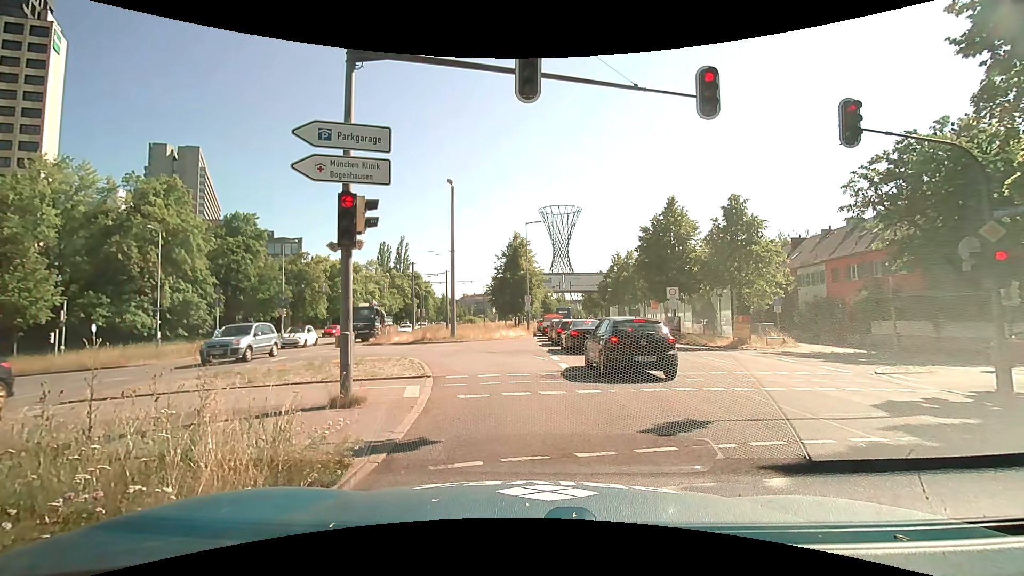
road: primary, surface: asphalt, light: Day
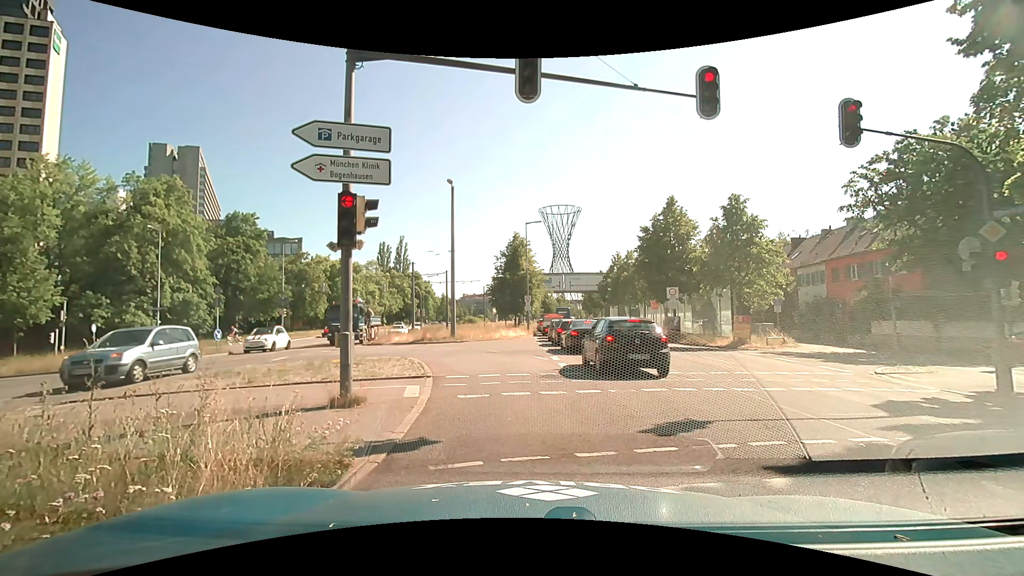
(0.0, 0.0) m; 0°
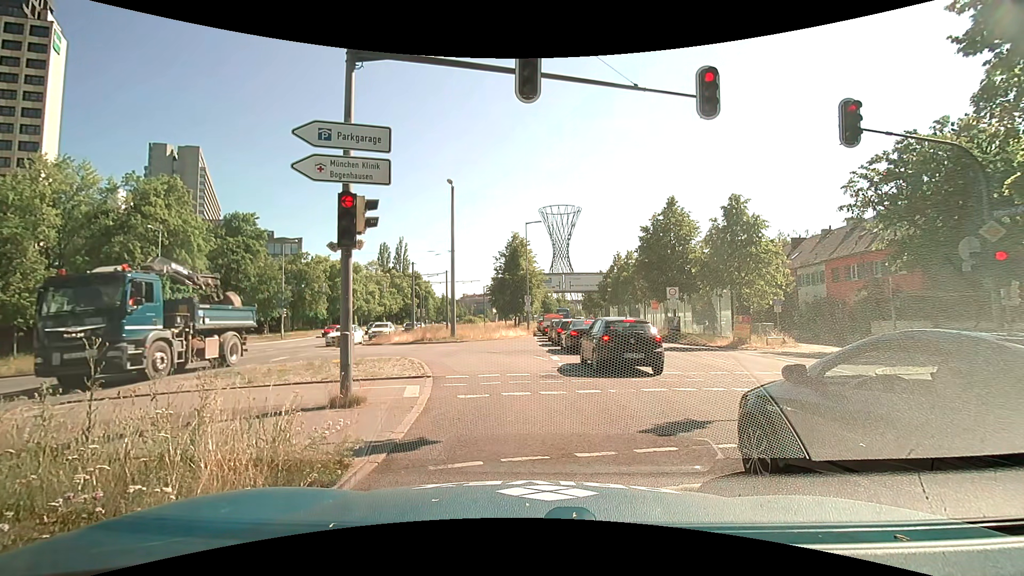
(0.0, 0.0) m; 0°
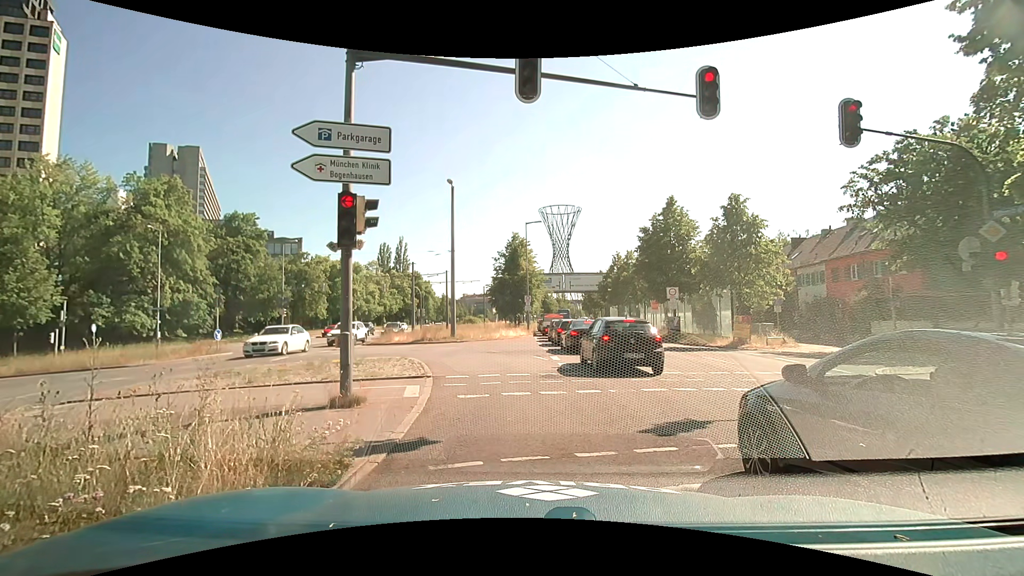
(0.0, 0.0) m; 0°
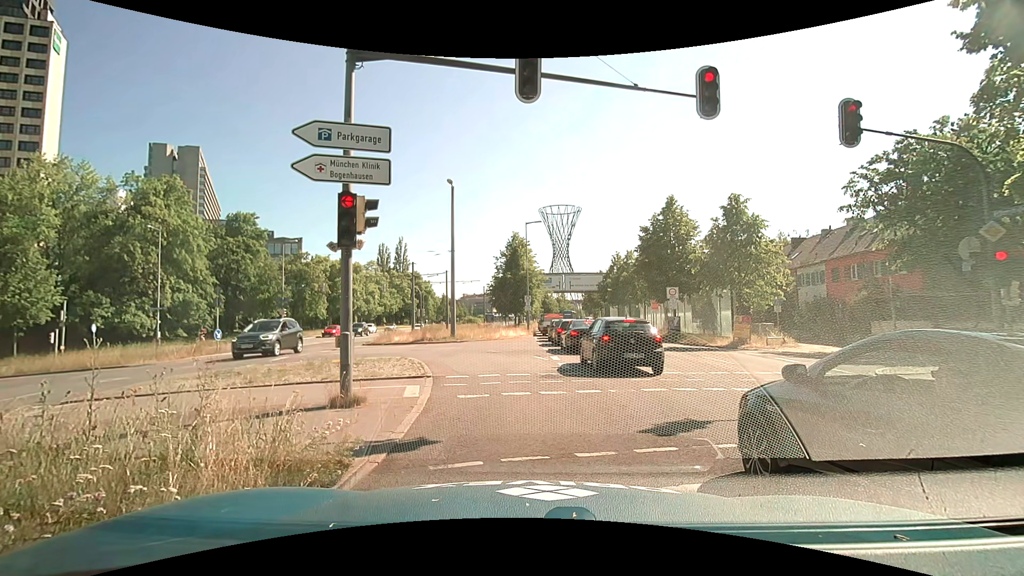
(0.0, 0.0) m; 0°
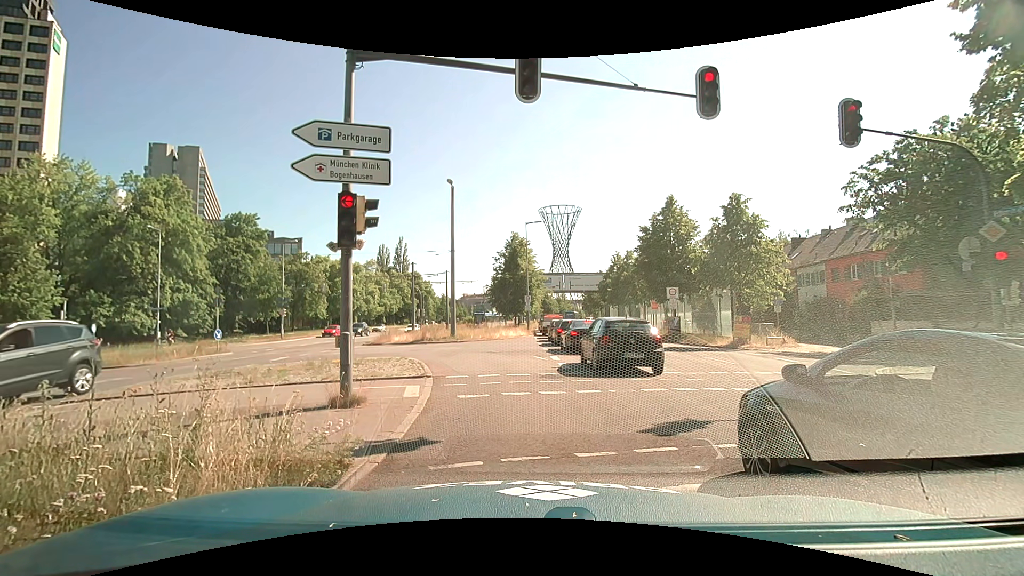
(0.0, 0.0) m; 0°
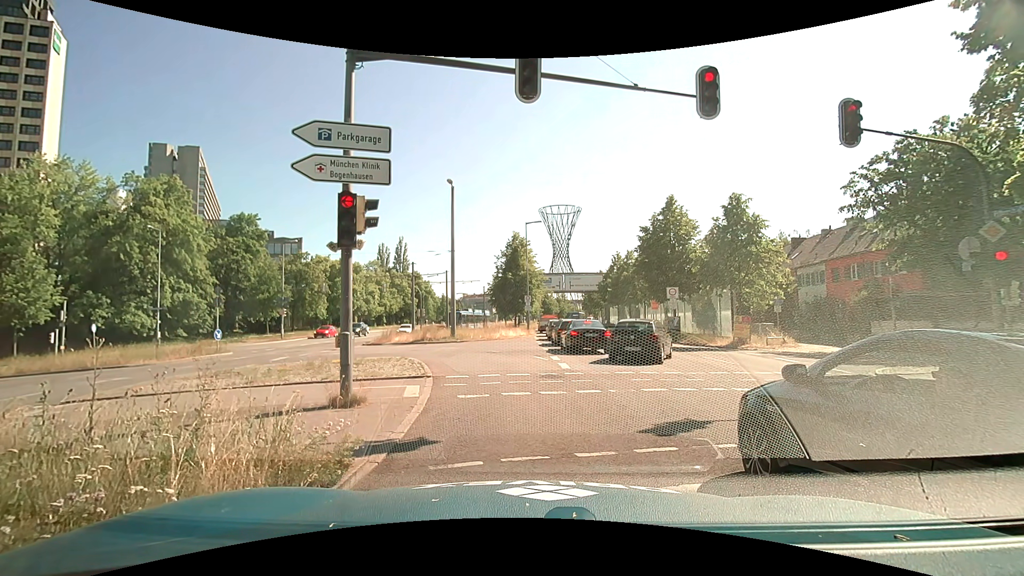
(0.0, 0.0) m; 0°
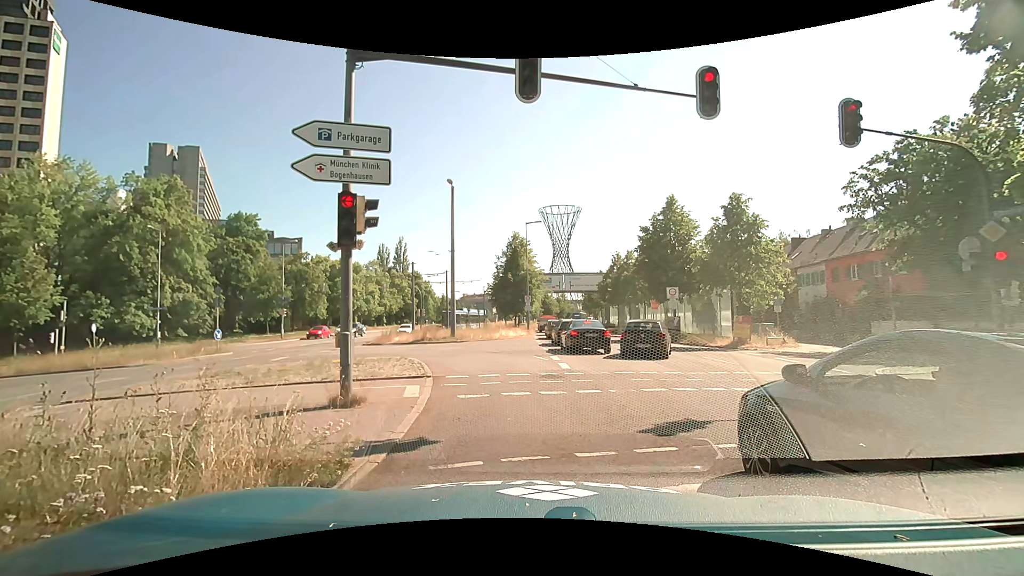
(0.0, 0.0) m; 0°
(0, +10) (-3, +20) (-9, +27) (-18, +33) (-28, +34) (-37, +32) (-47, +30) (-57, +28) (-67, +27) (-77, +25) m
